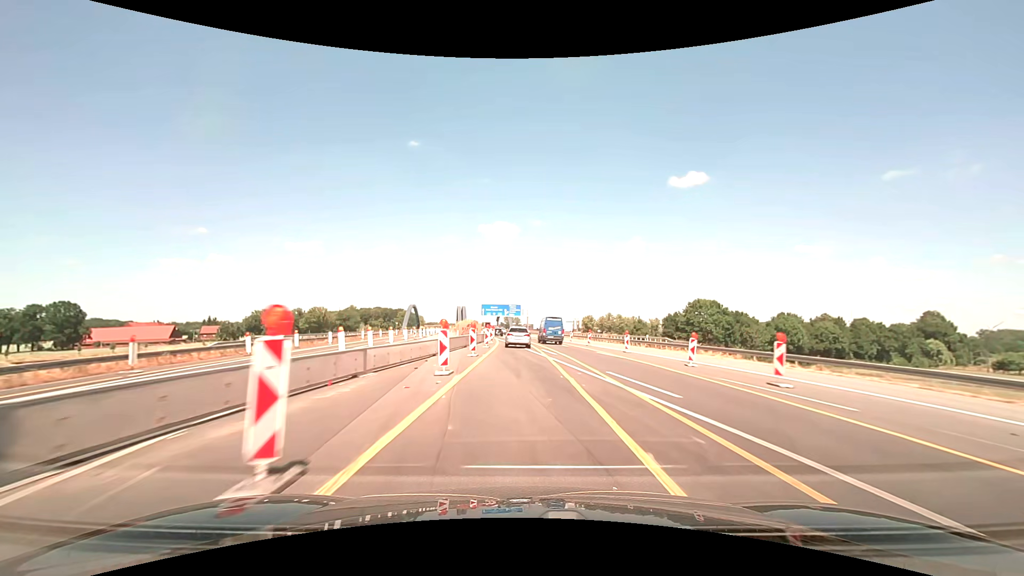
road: motorway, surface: asphalt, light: Day
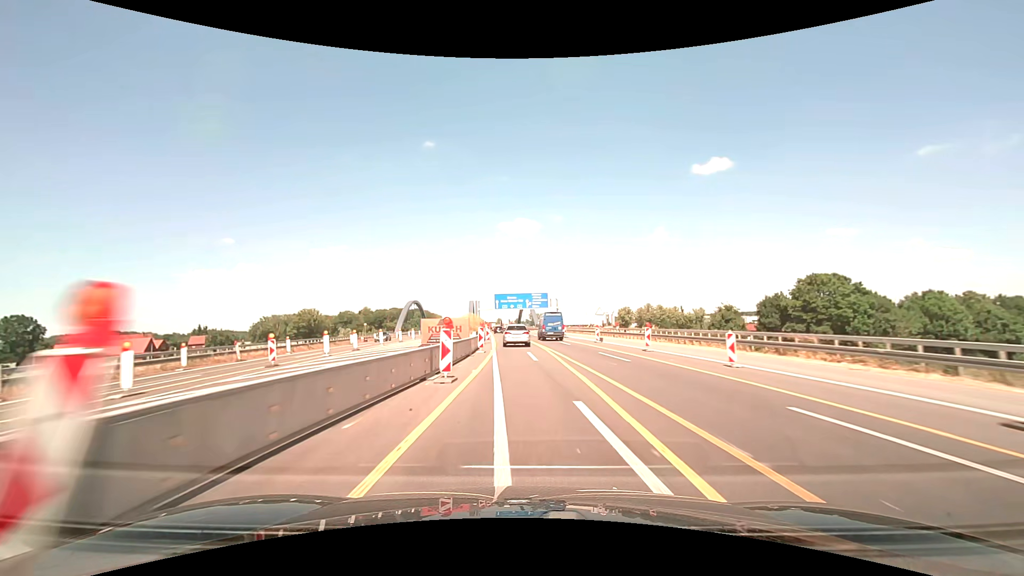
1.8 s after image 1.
(-0.6, +42.1) m; -3°
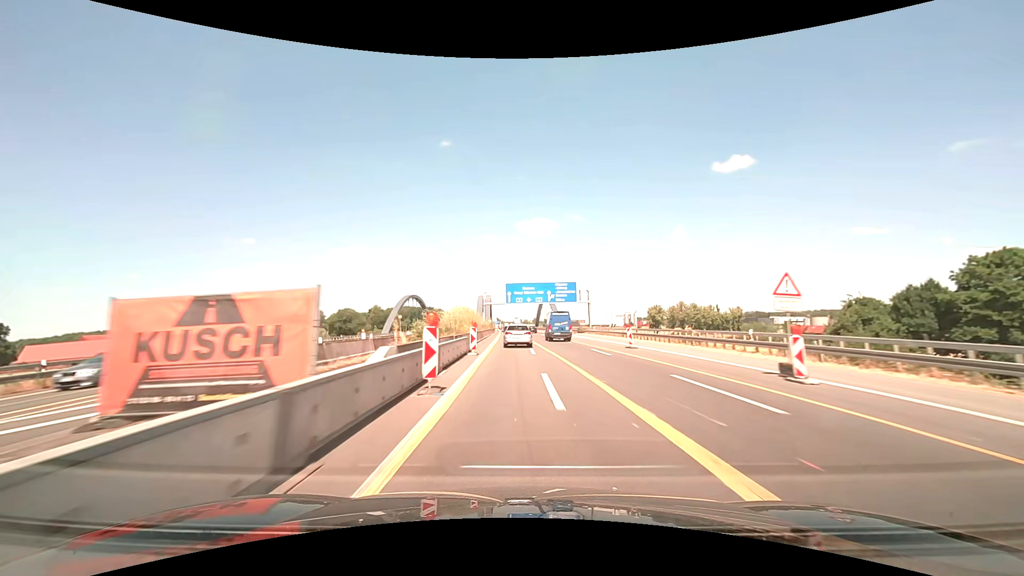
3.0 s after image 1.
(-0.6, +29.1) m; -2°
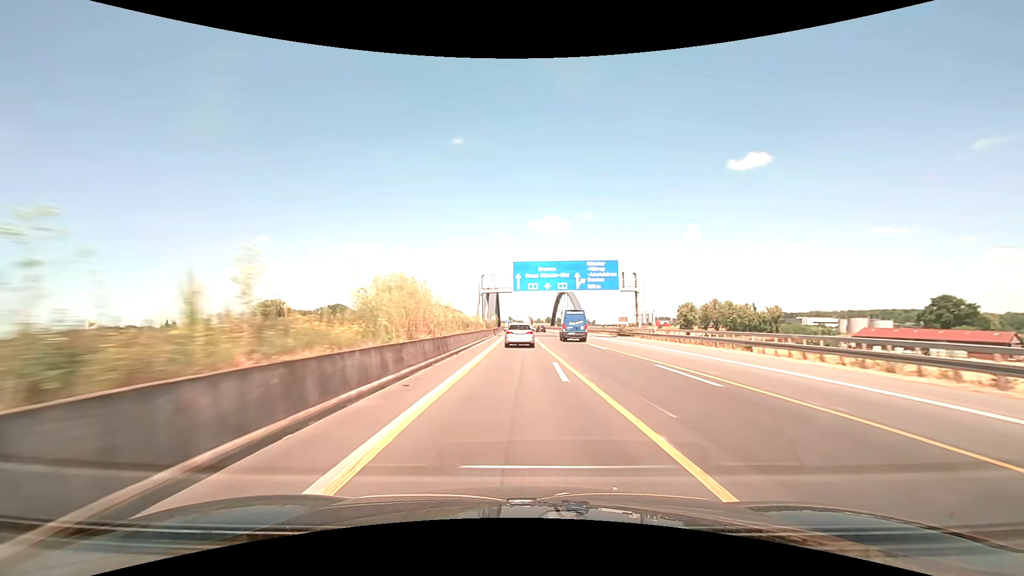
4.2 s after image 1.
(-0.4, +29.9) m; -1°
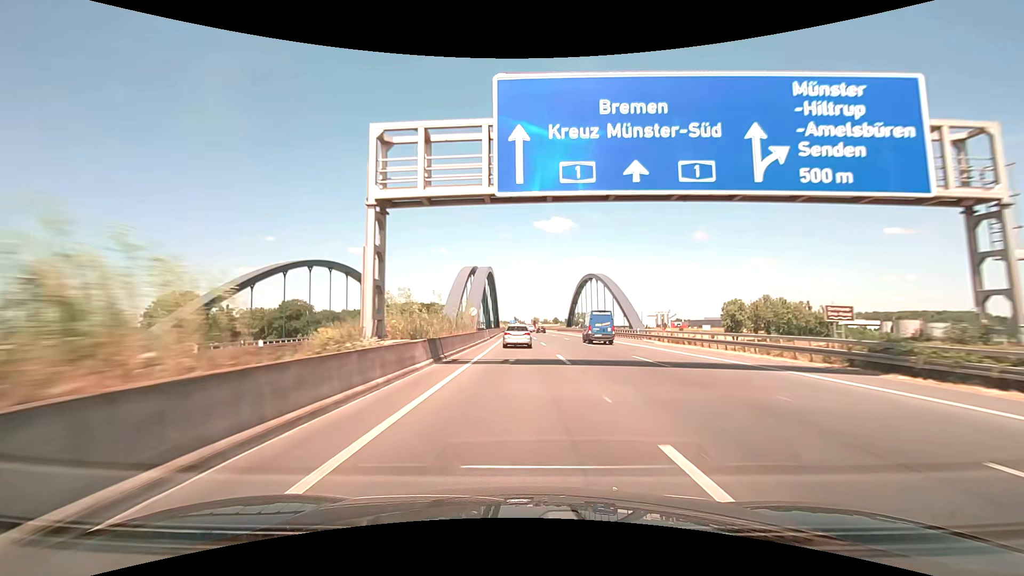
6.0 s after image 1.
(-0.3, +46.4) m; -1°
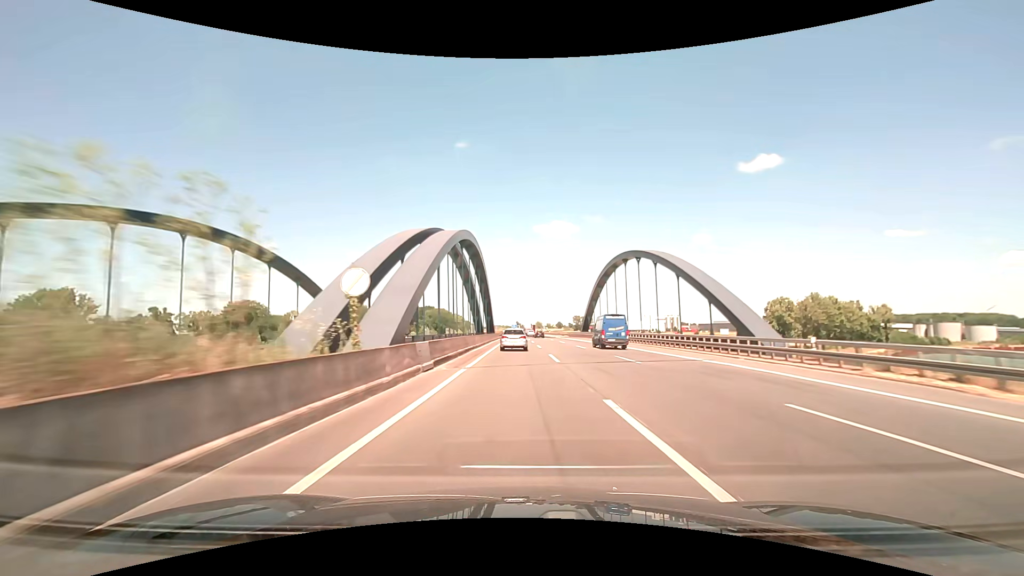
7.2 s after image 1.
(-0.1, +32.5) m; 0°
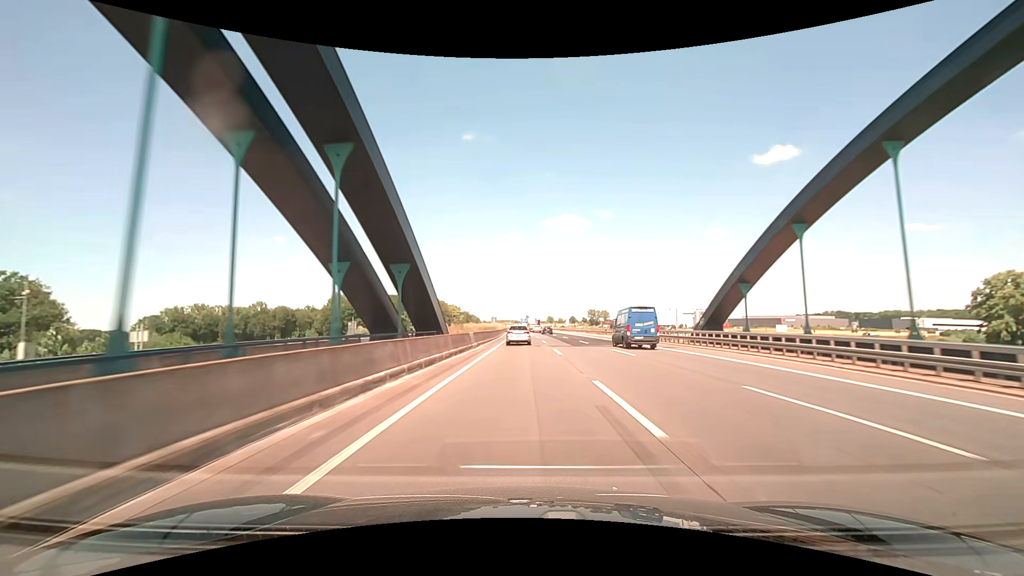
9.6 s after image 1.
(-0.6, +70.4) m; -1°
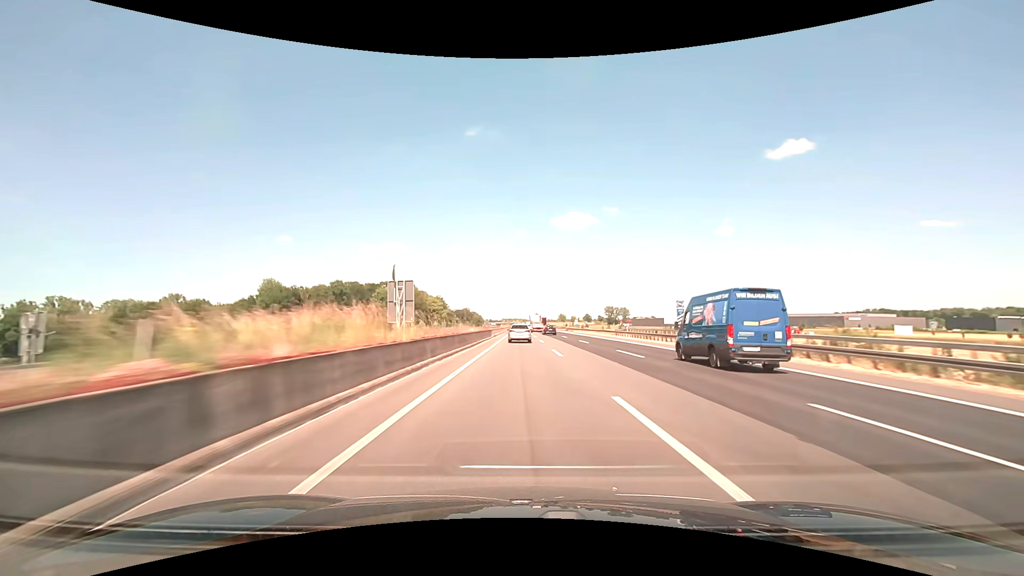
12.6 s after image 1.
(-0.6, +93.9) m; -1°
(0, +10) (0, +20) (0, +30) (0, +40) (0, +50) (-1, +60) (-1, +70) (-1, +80) (-1, +90) (-1, +100) m
